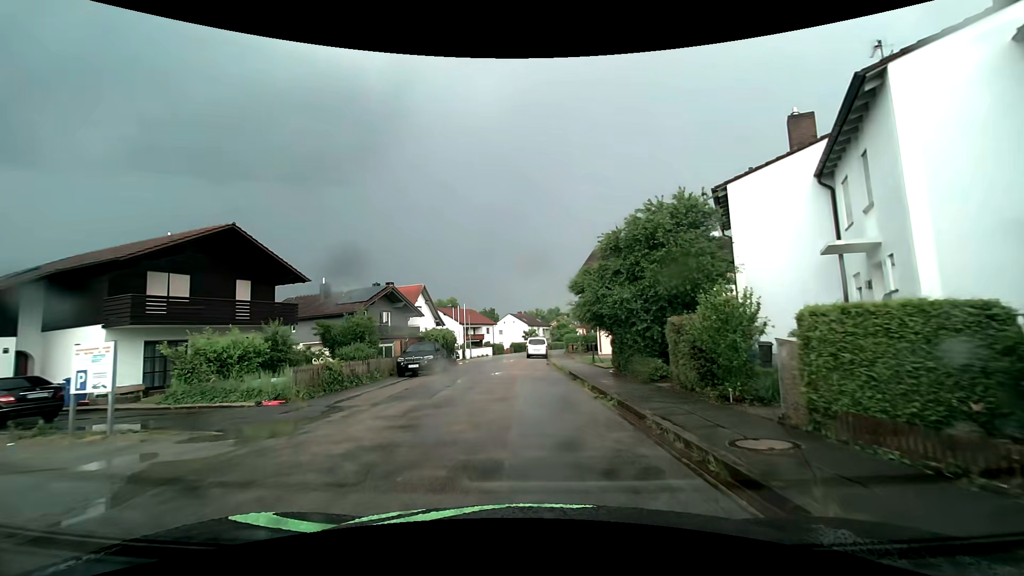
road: residential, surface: asphalt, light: Day
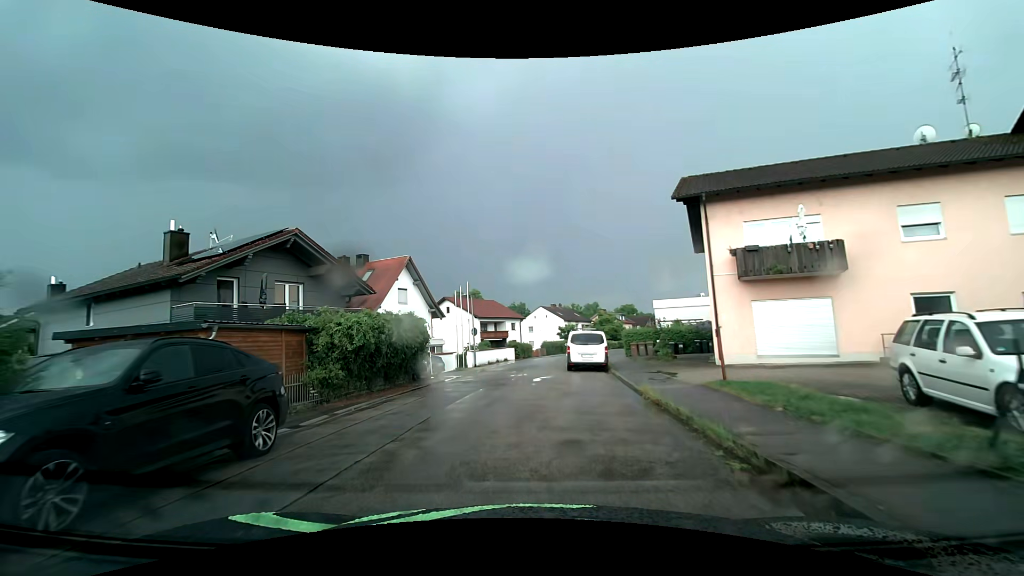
(-0.4, +21.4) m; -4°
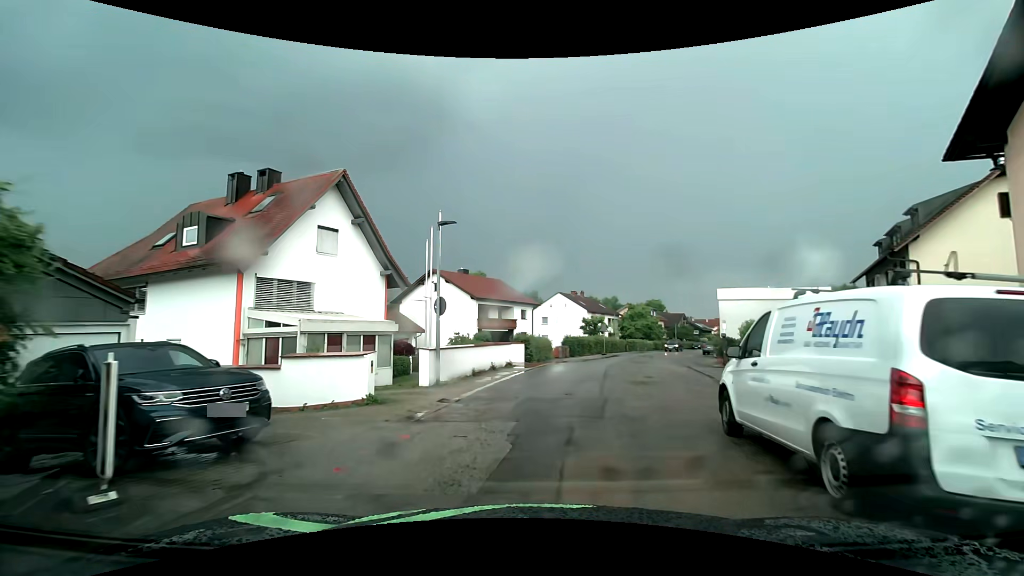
(-0.8, +19.1) m; -2°
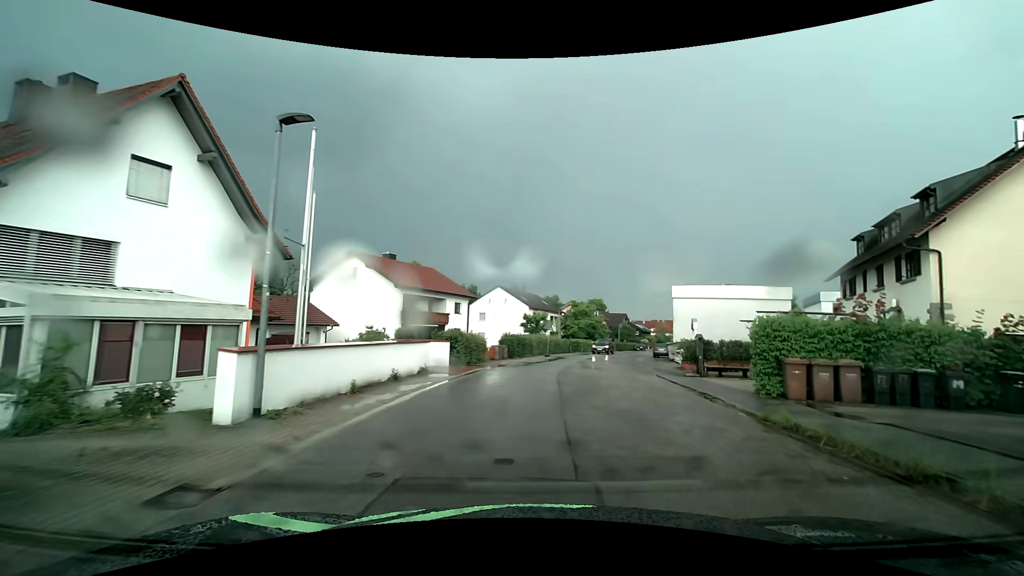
(+0.4, +6.9) m; +9°
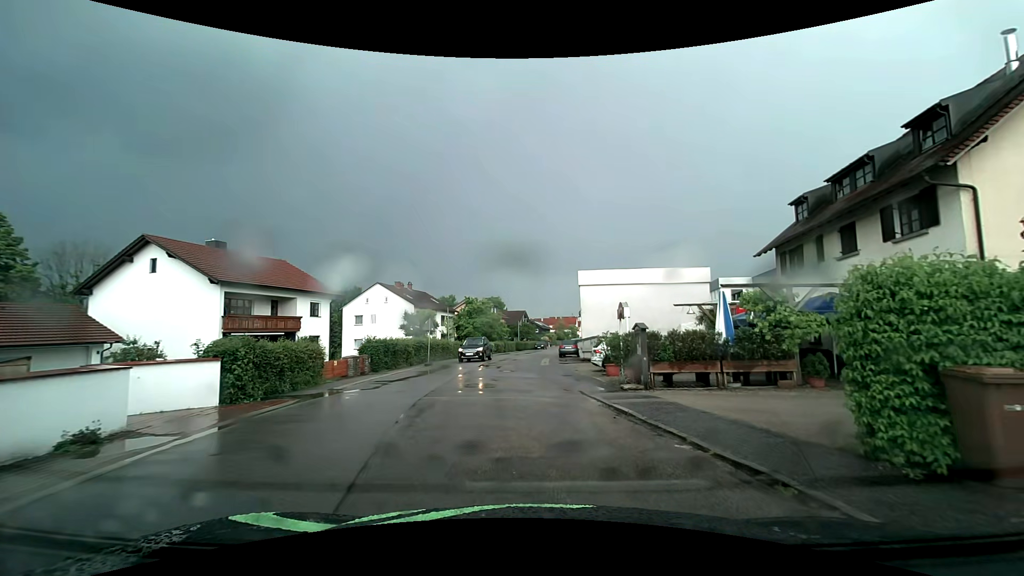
(+1.1, +9.3) m; +13°
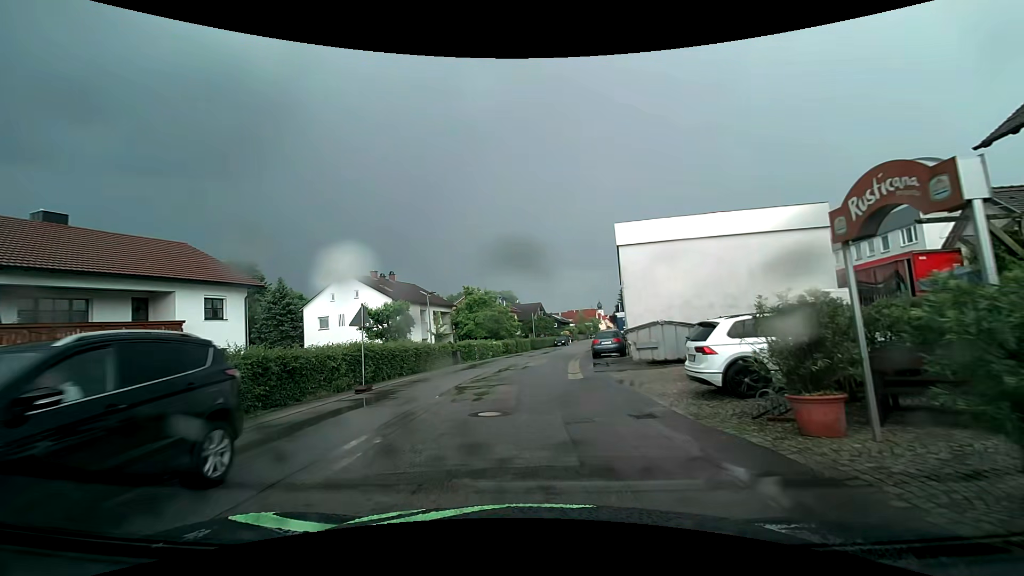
(-0.3, +14.3) m; -4°
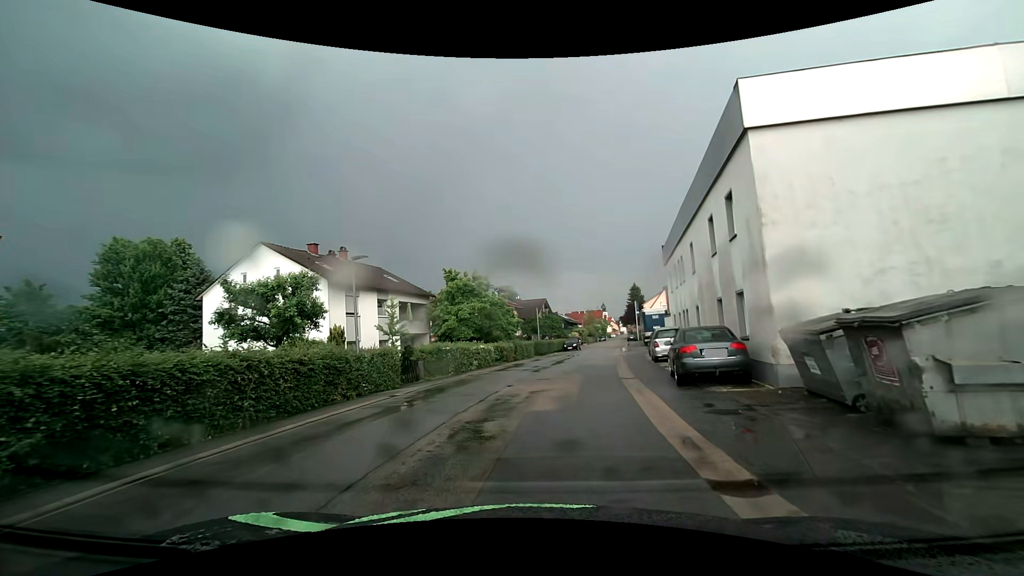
(-0.2, +15.0) m; 0°
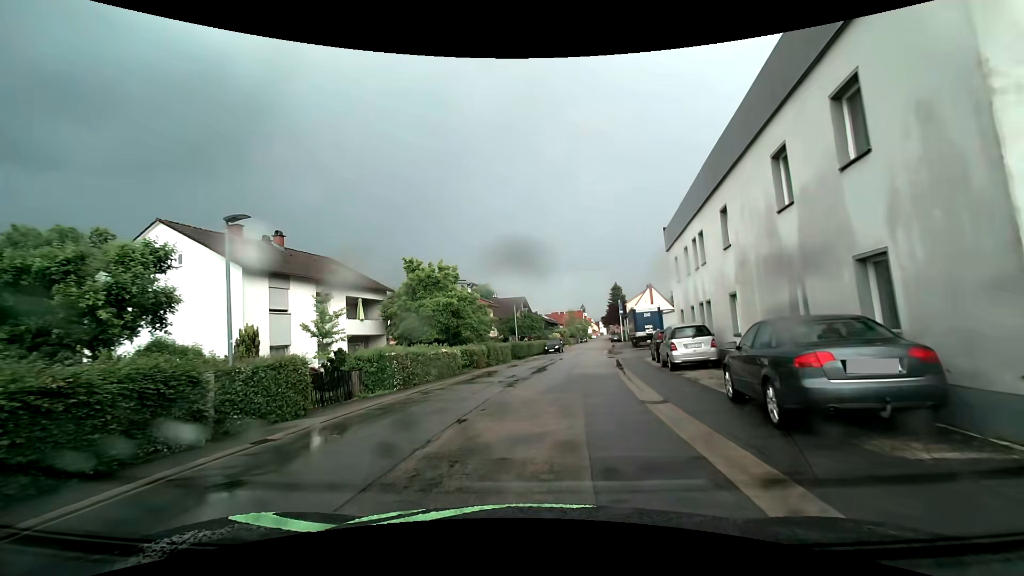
(+0.2, +6.3) m; +3°
(0, +10) (+1, +20) (+3, +30) (+4, +40) (+6, +50) (+7, +60) (+8, +69) (+10, +79) (+11, +89) (+12, +99) m
